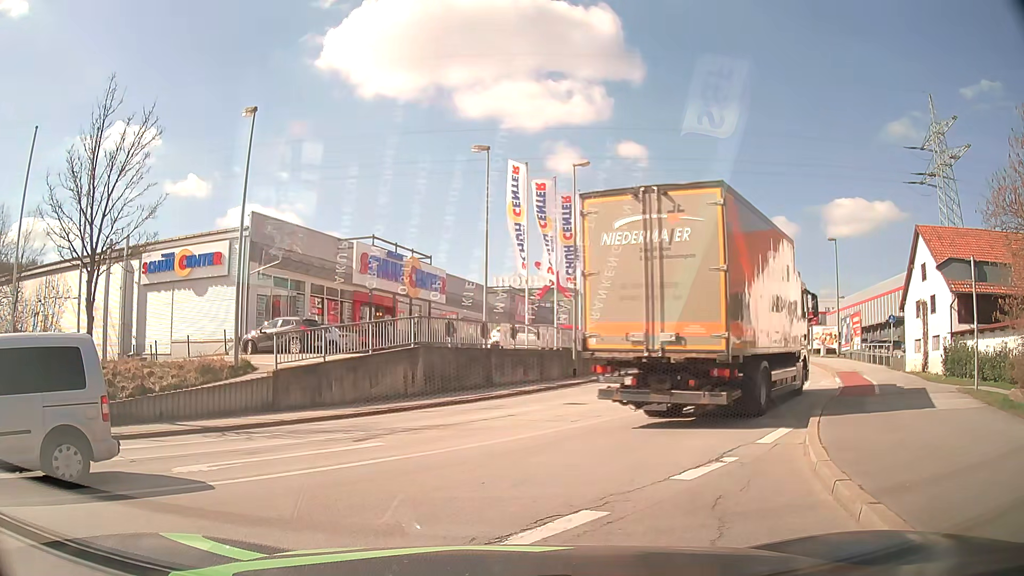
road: primary_link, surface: asphalt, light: Day
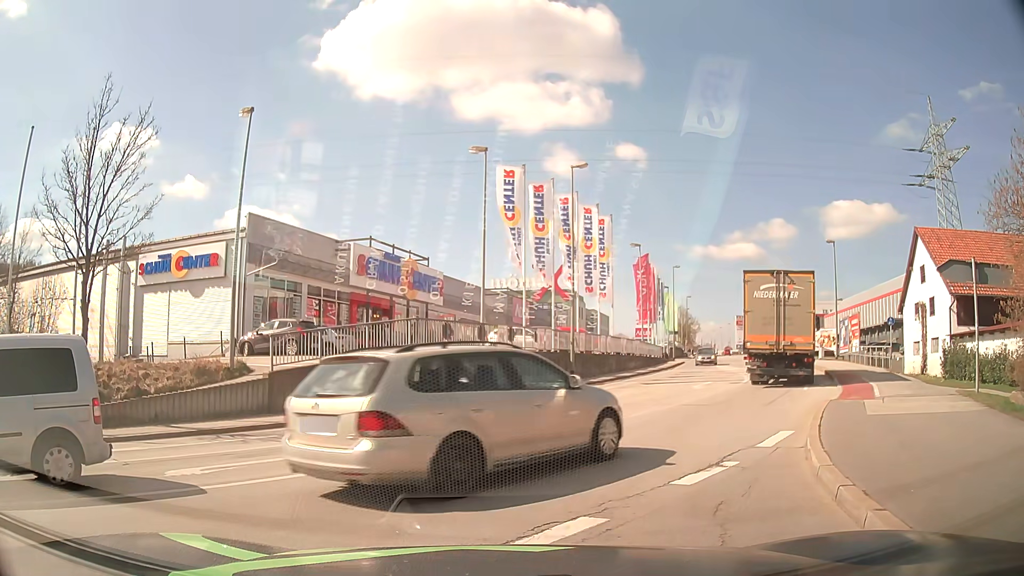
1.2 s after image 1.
(0.0, +0.1) m; 0°
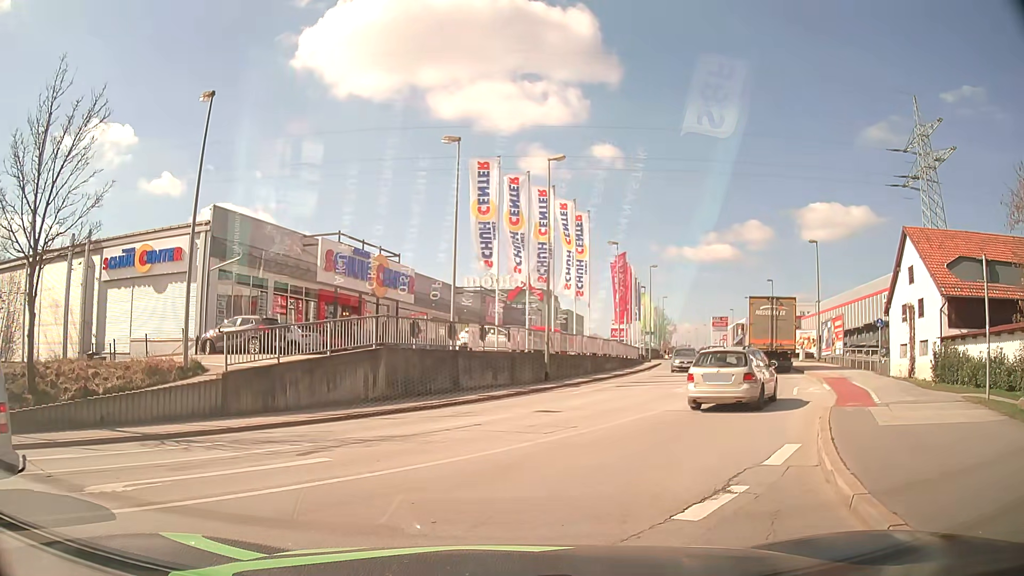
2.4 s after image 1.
(0.0, +1.5) m; +2°
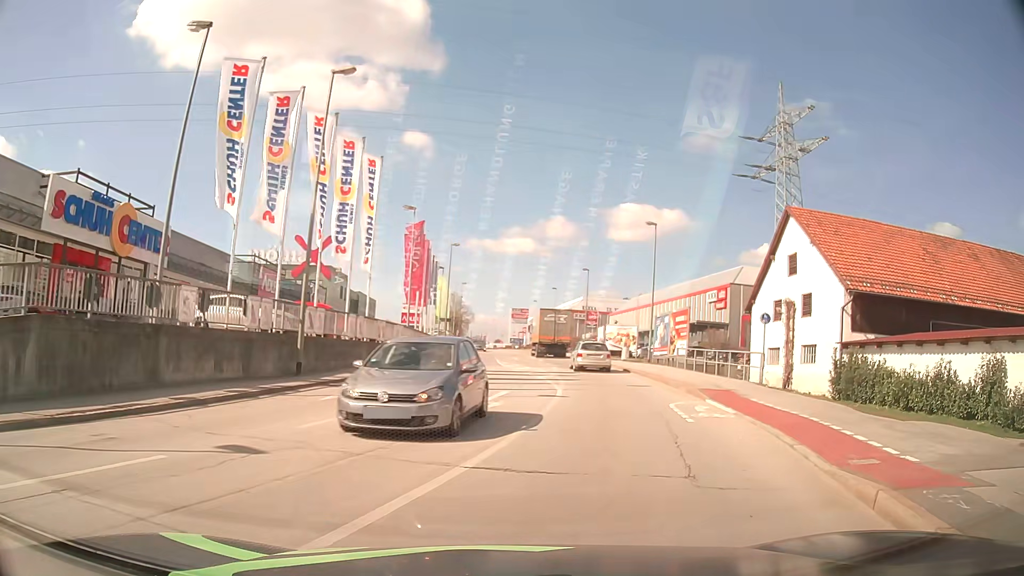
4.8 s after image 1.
(+1.4, +9.0) m; +18°
